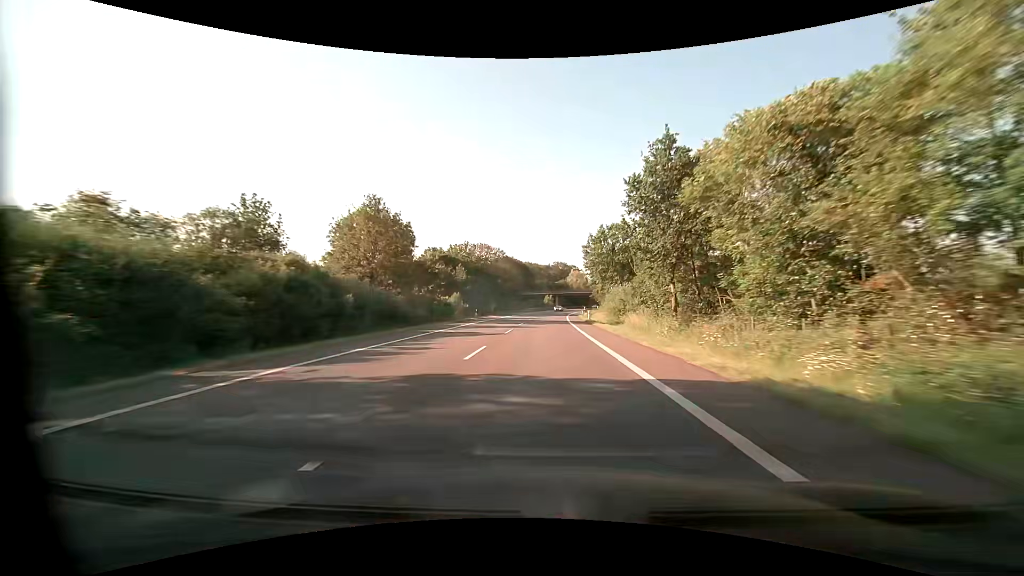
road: primary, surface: asphalt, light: Day
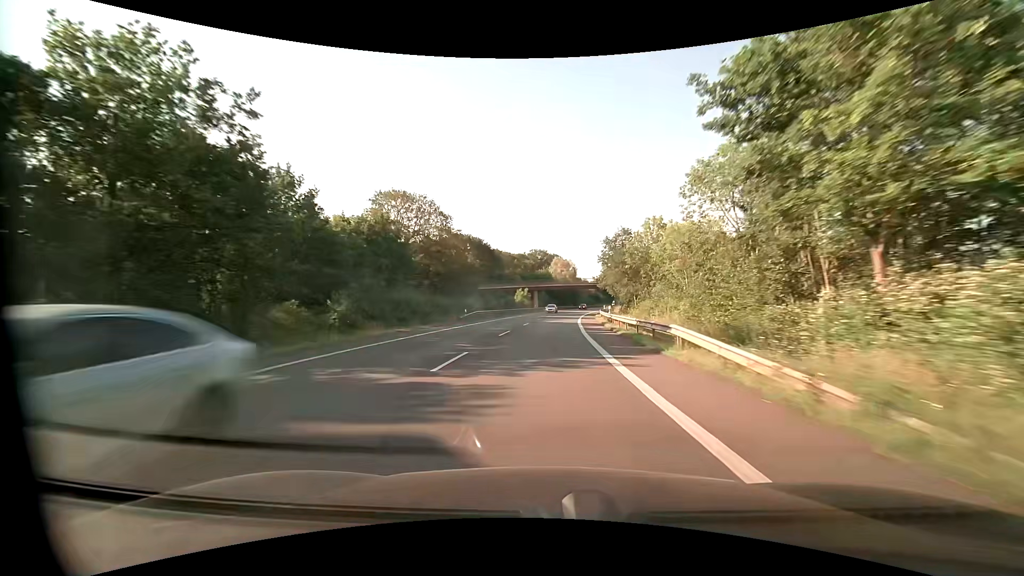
(+1.0, +63.1) m; +2°
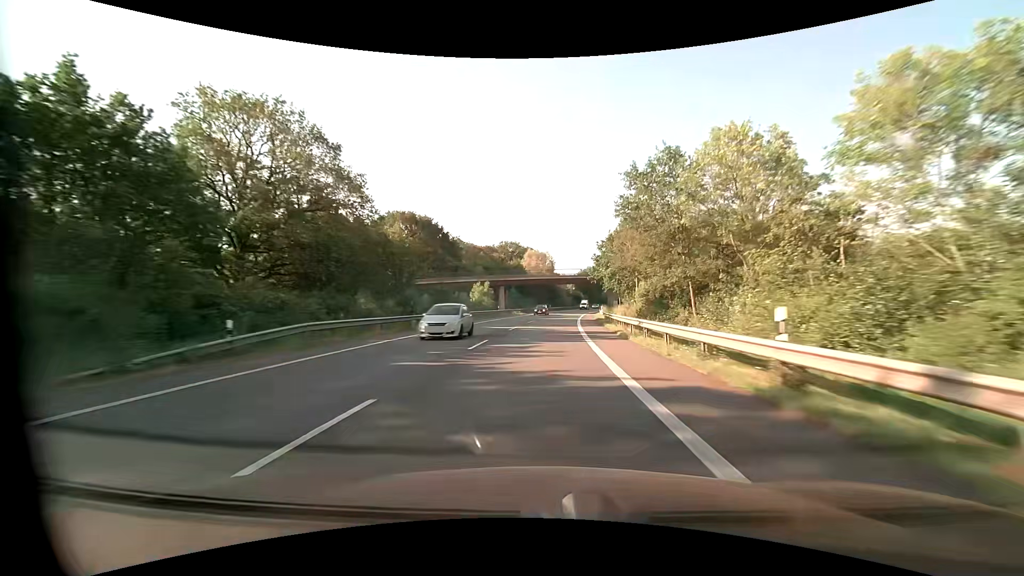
(+0.8, +31.6) m; +3°
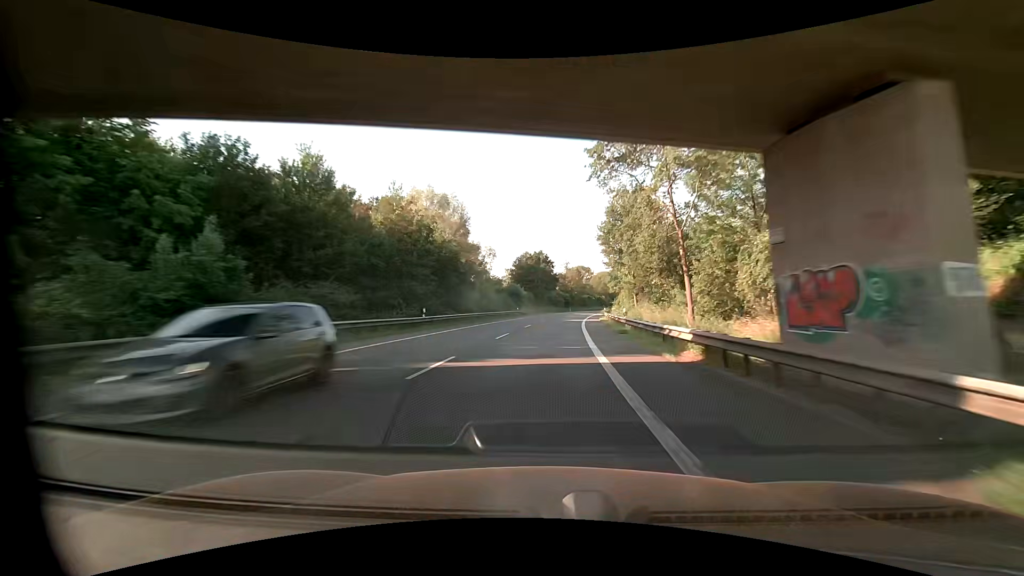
(+4.8, +78.7) m; +7°
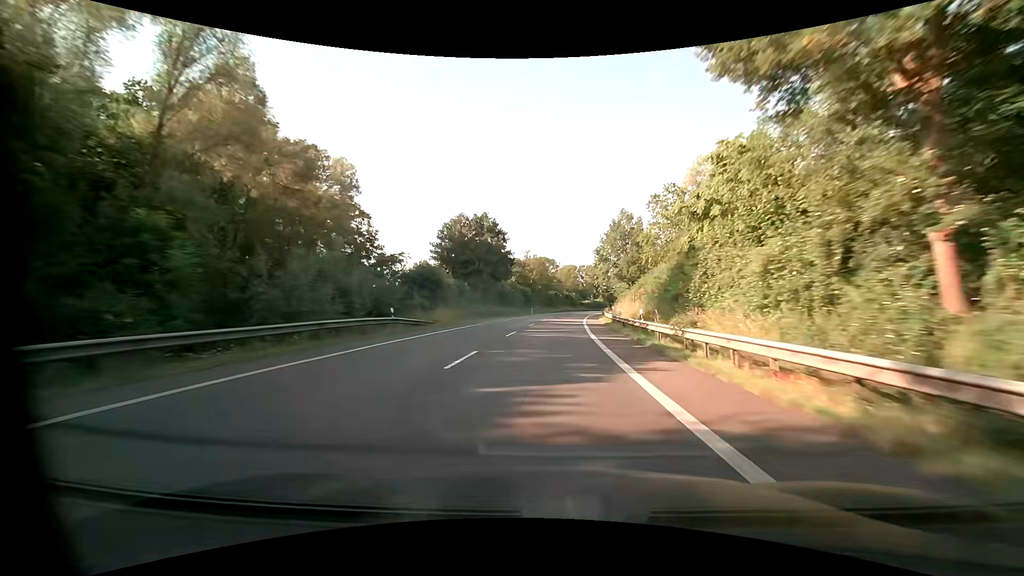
(+1.7, +47.3) m; +4°
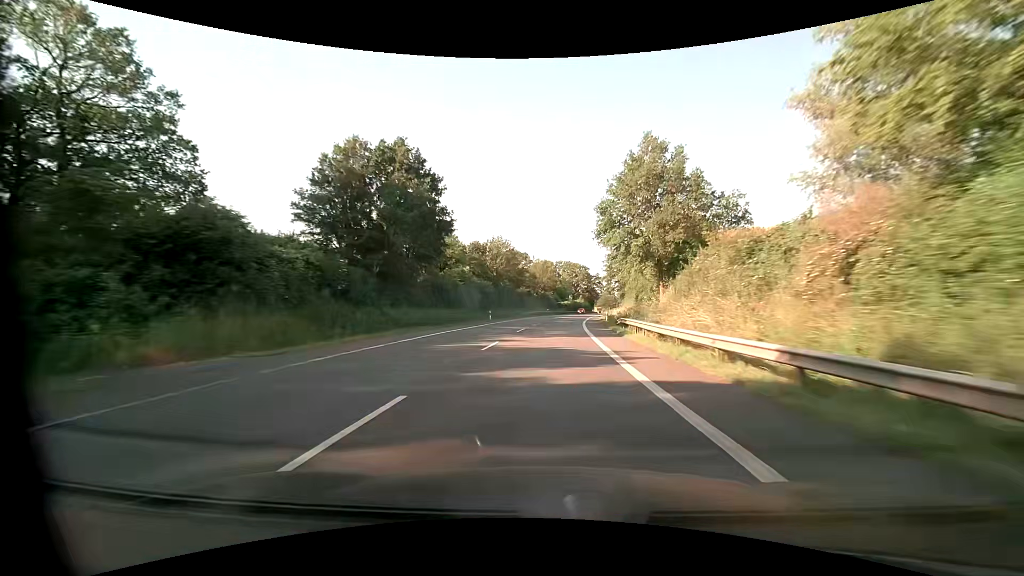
(+0.8, +31.6) m; +3°
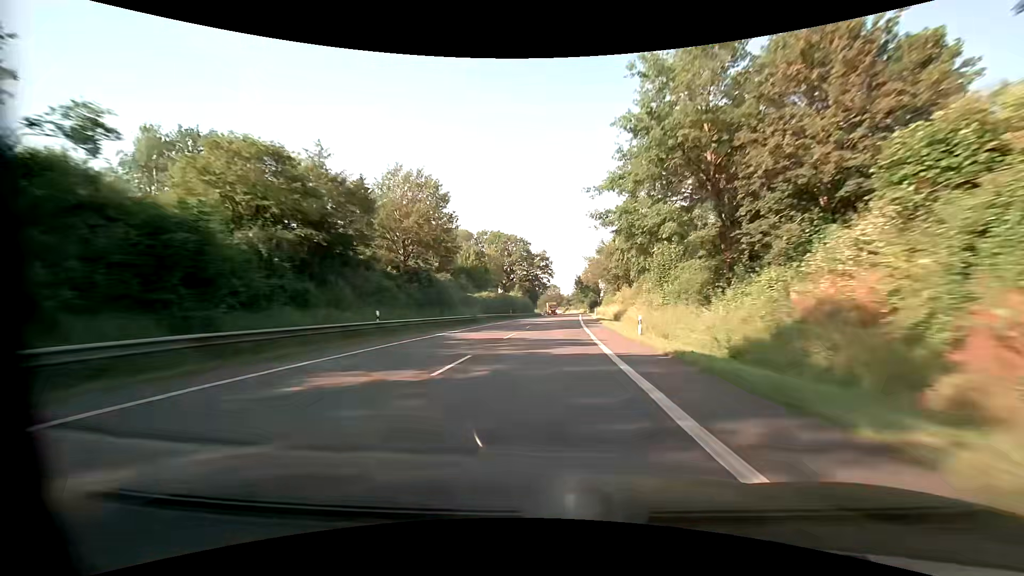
(+5.2, +78.7) m; +7°
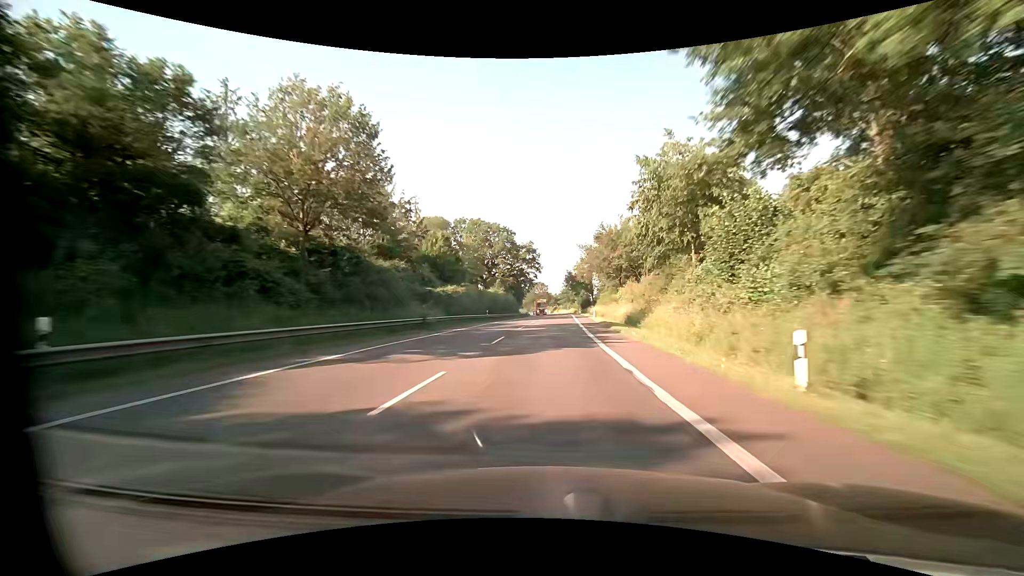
(+0.2, +15.8) m; +1°
(0, +10) (0, +20) (+1, +30) (+1, +40) (+2, +50) (+2, +60) (+2, +70) (+3, +80) (+3, +90) (+3, +100) m
